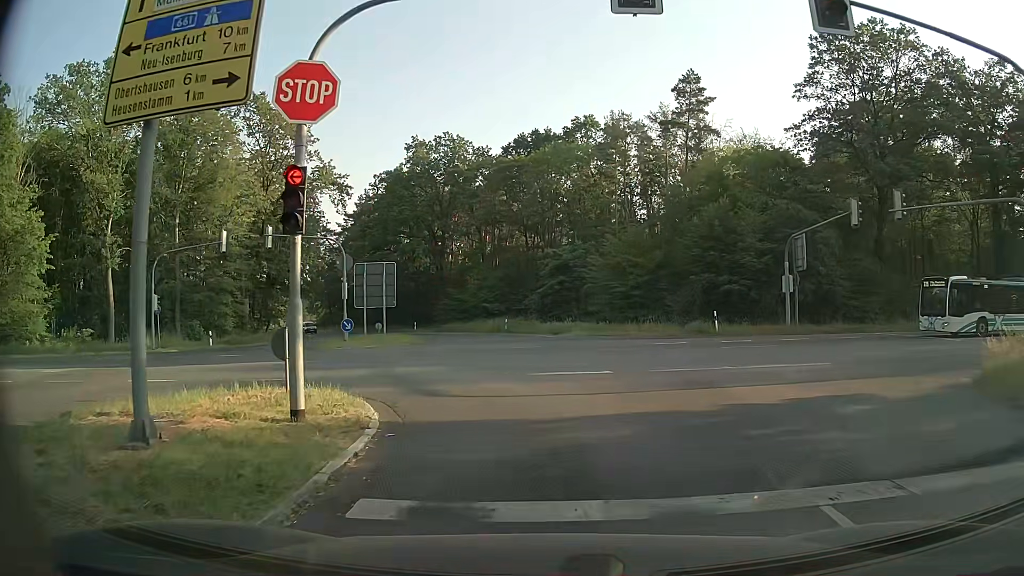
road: secondary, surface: asphalt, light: Day
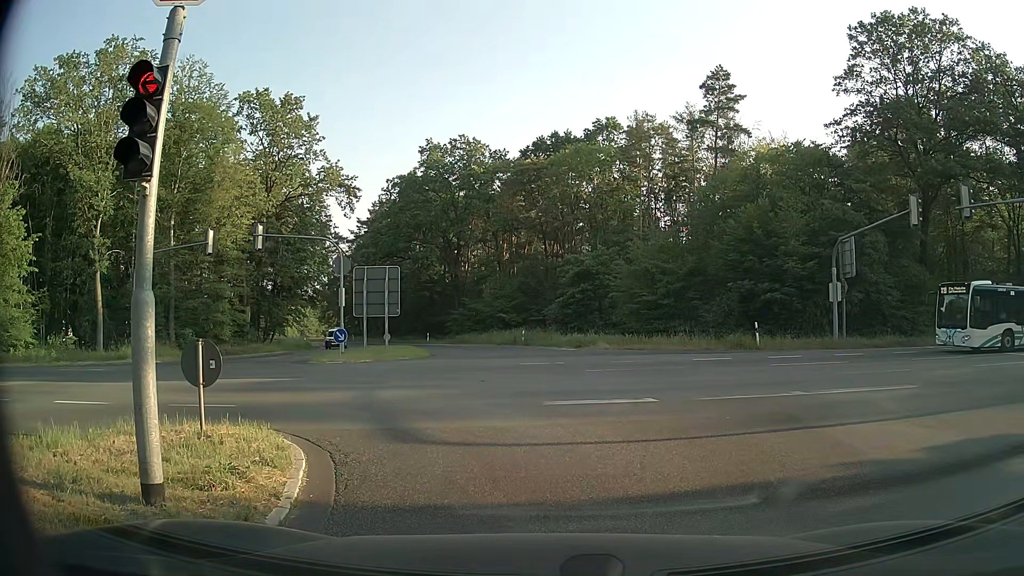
(-0.1, +3.7) m; -2°
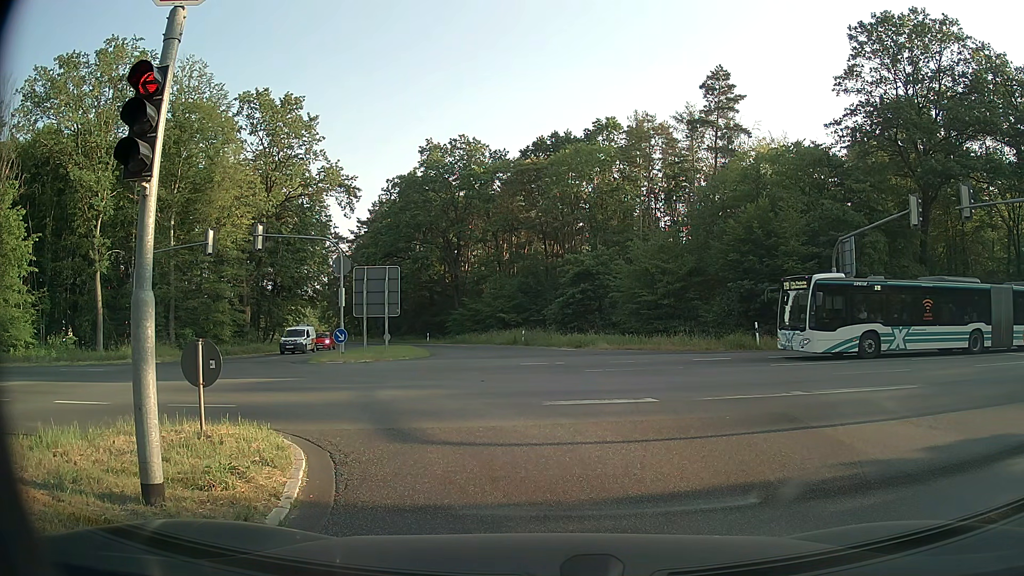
(0.0, +0.1) m; 0°
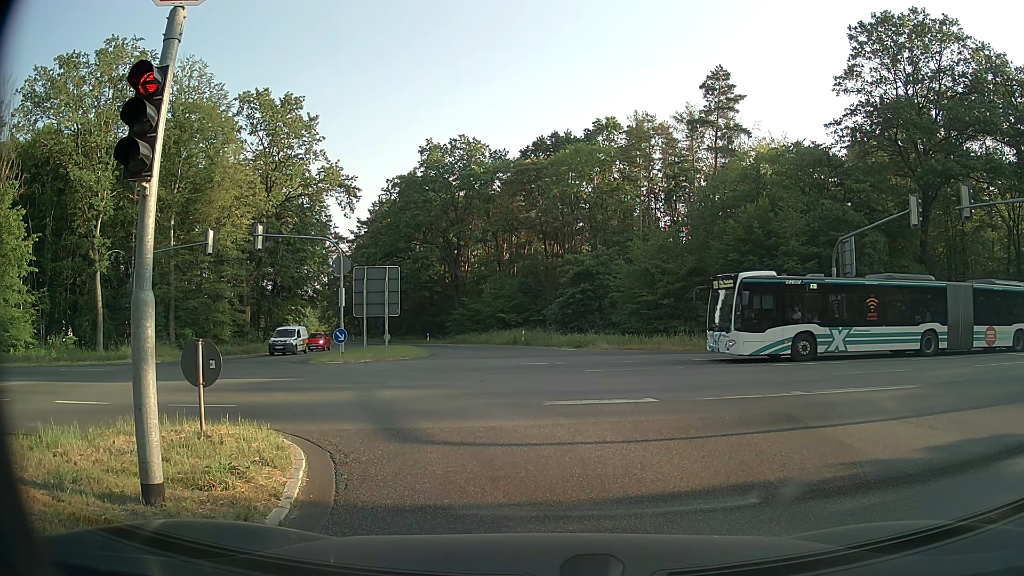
(0.0, 0.0) m; 0°
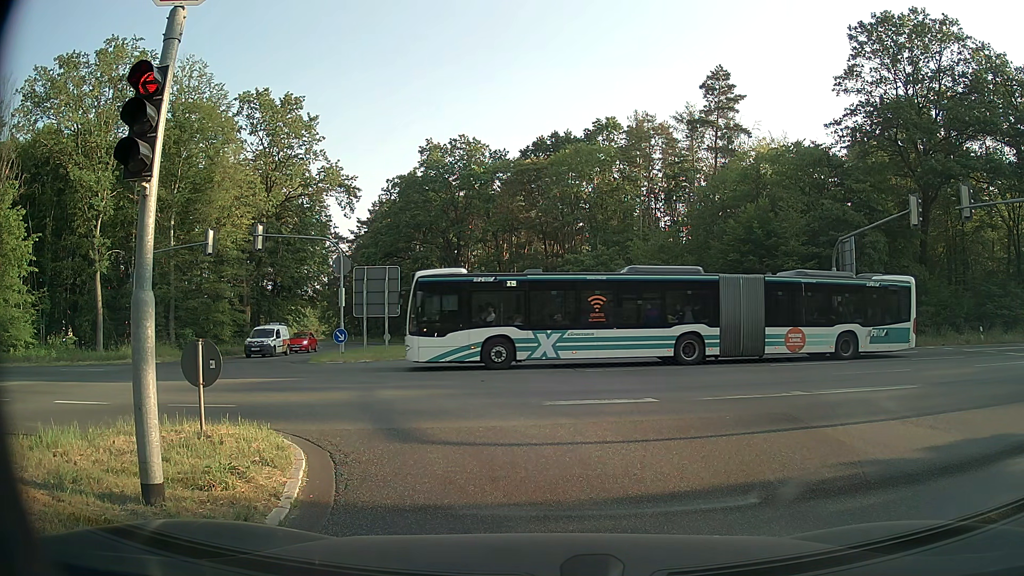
(0.0, 0.0) m; 0°
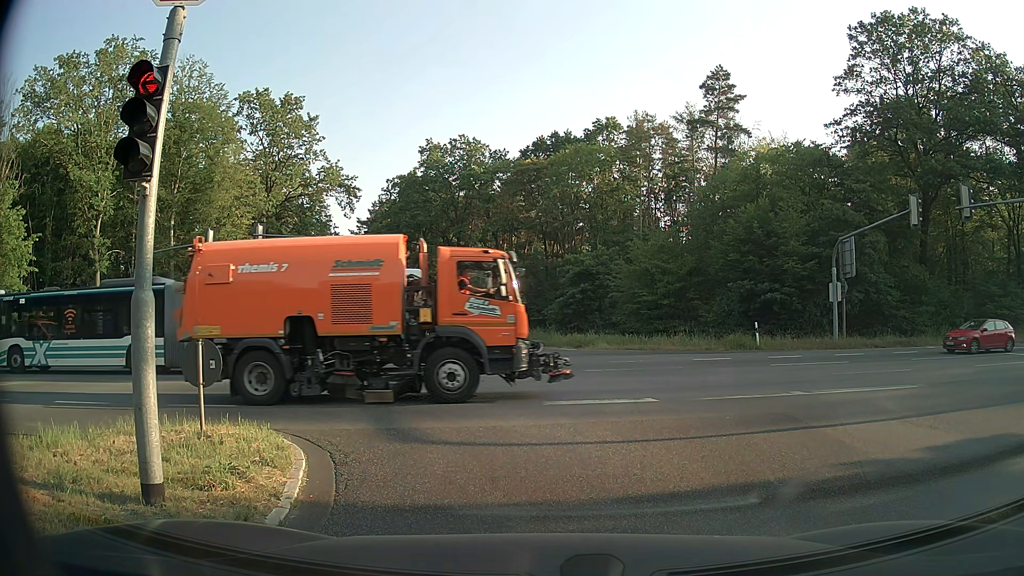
(0.0, 0.0) m; 0°
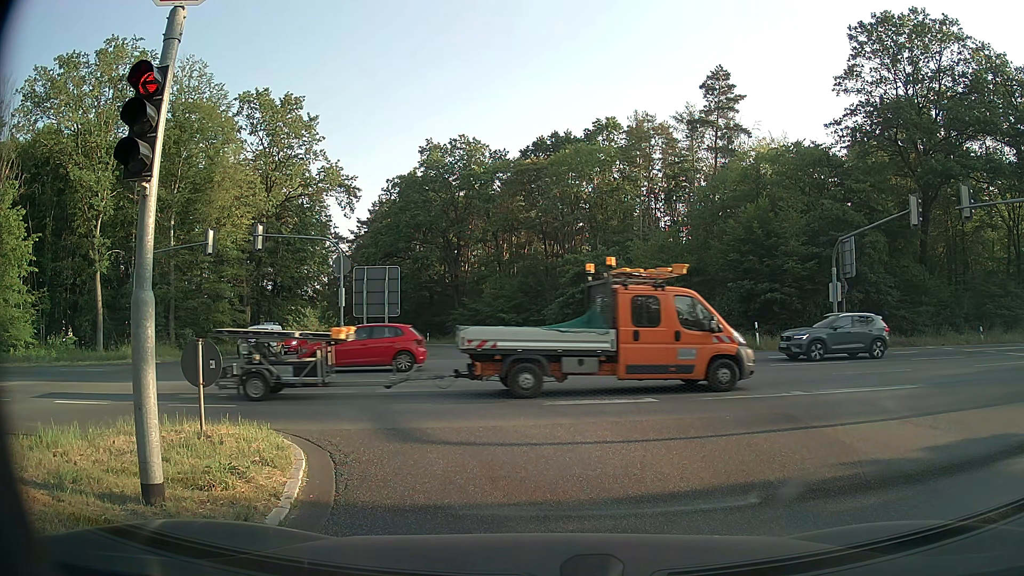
(0.0, 0.0) m; 0°
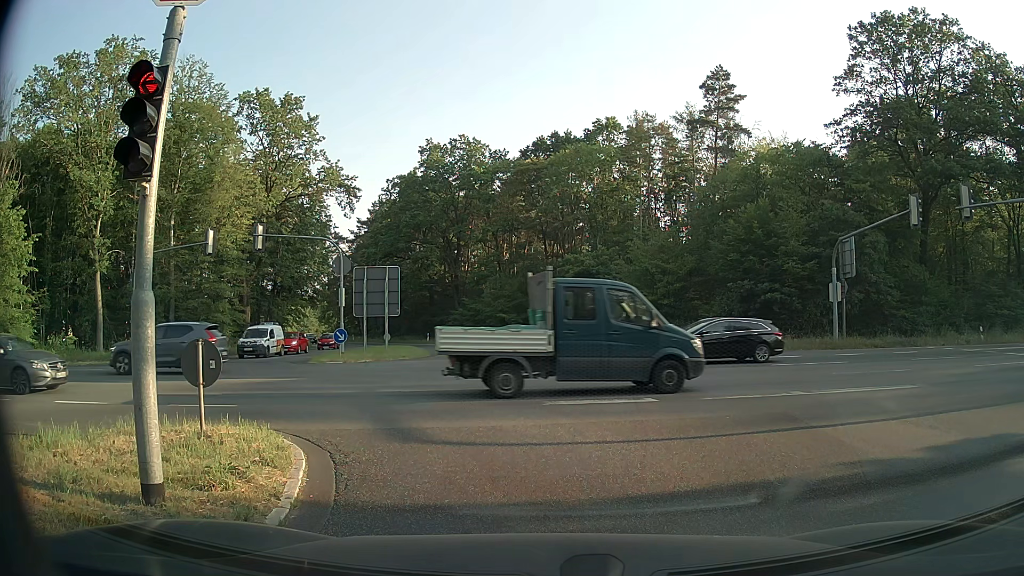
(0.0, 0.0) m; 0°
